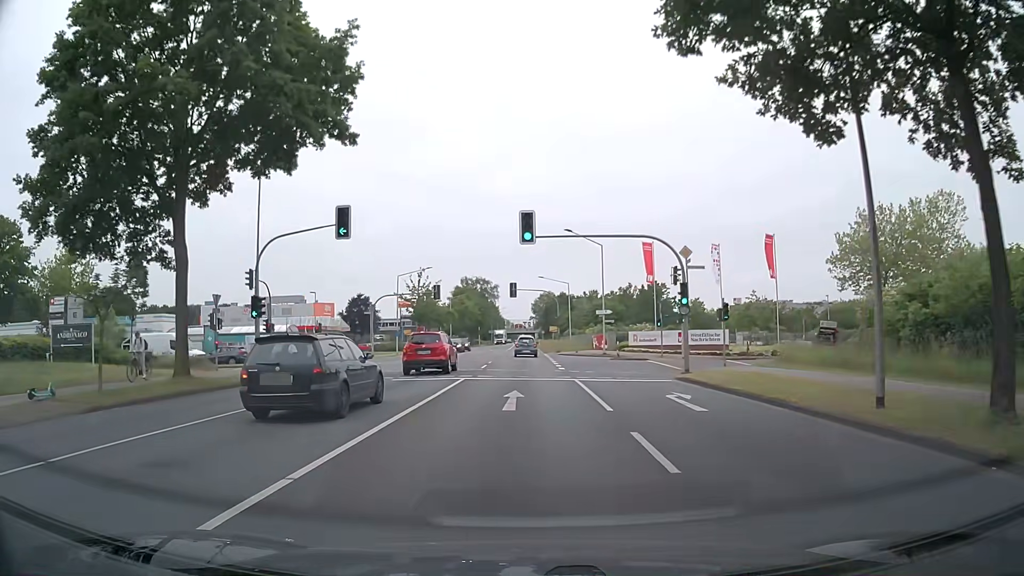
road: secondary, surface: asphalt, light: Day
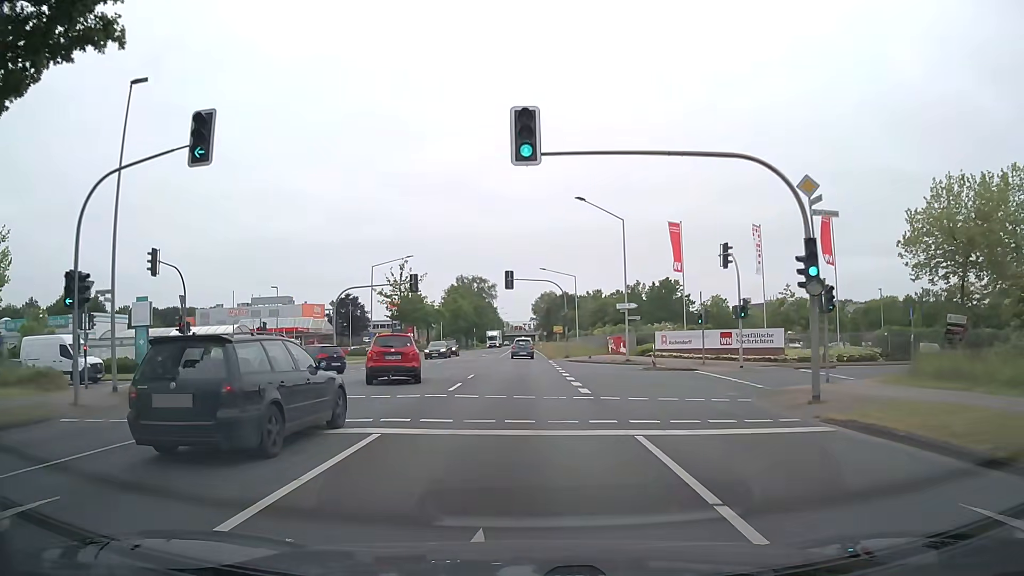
(+0.1, +12.9) m; 0°
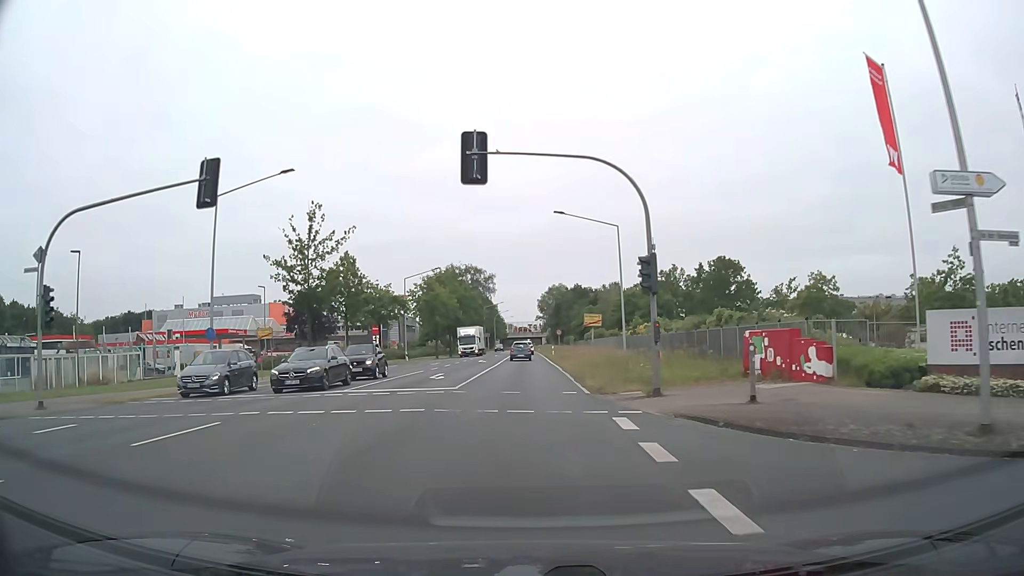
(+0.2, +34.4) m; 0°
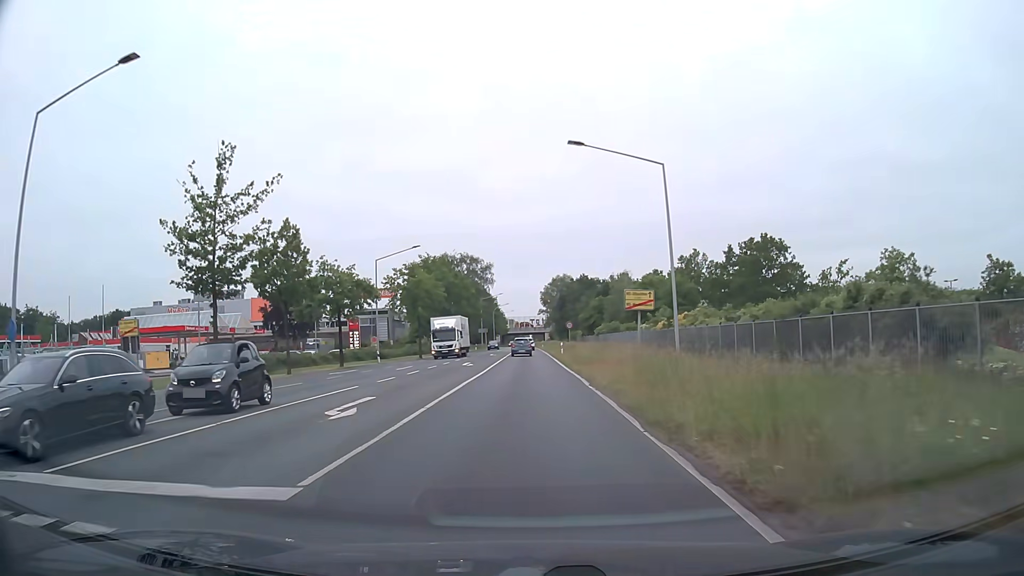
(-0.1, +14.3) m; 0°
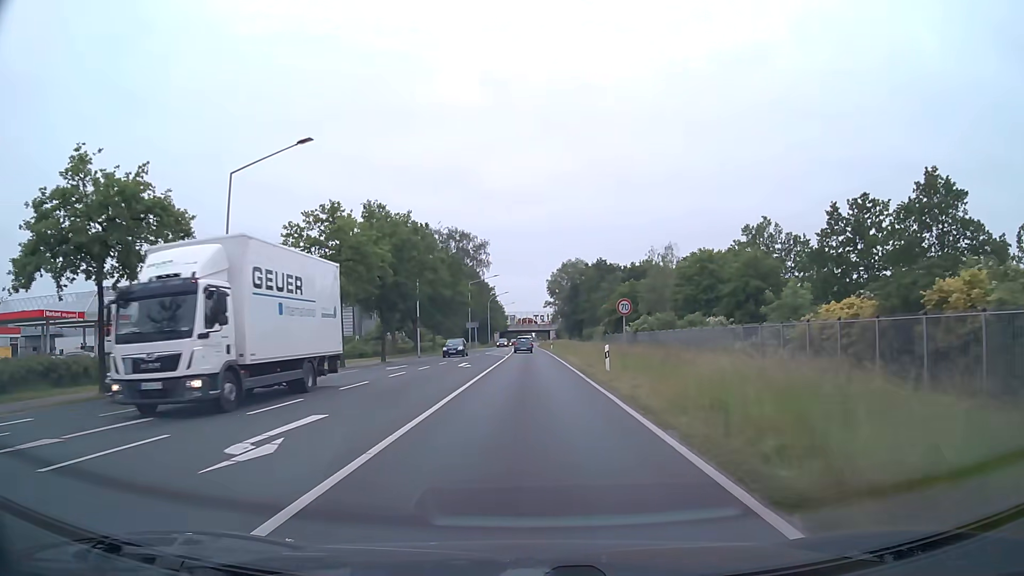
(-0.1, +30.2) m; 0°
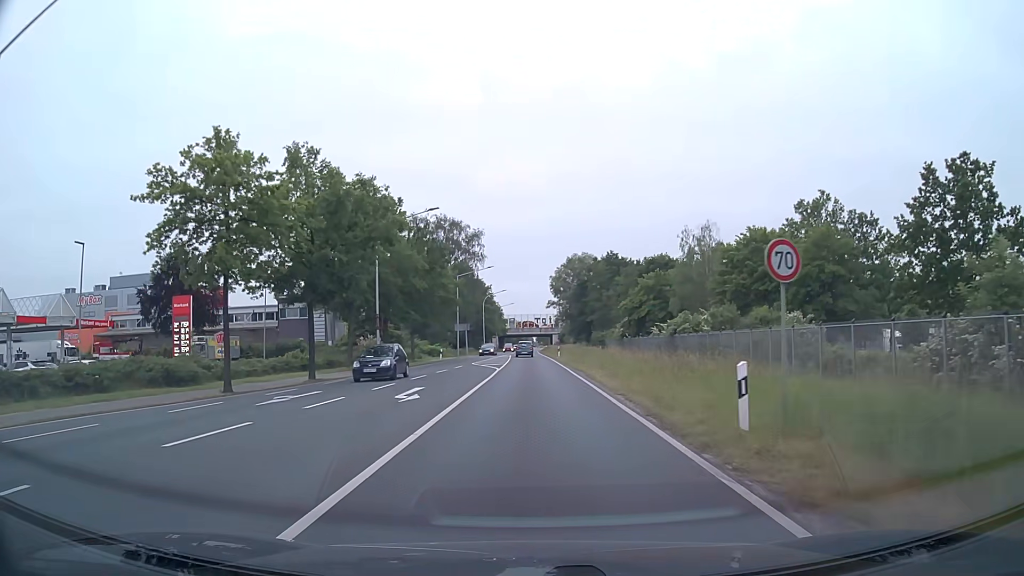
(0.0, +15.8) m; 0°
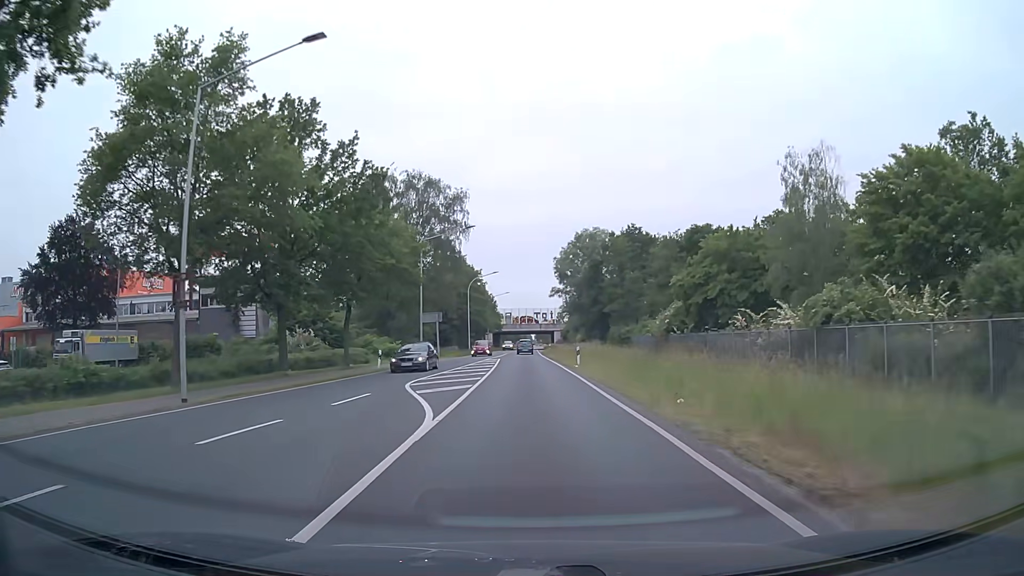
(+0.1, +24.5) m; 0°
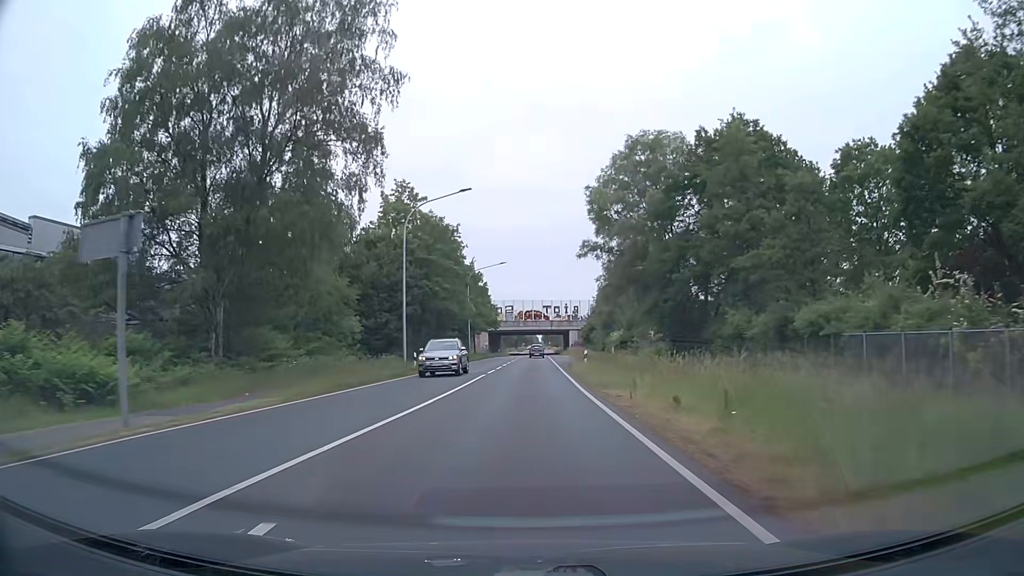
(-0.1, +45.6) m; 0°
(0, +10) (0, +20) (0, +30) (0, +40) (0, +50) (+1, +60) (+1, +70) (+1, +80) (+1, +90) (+1, +100) m
